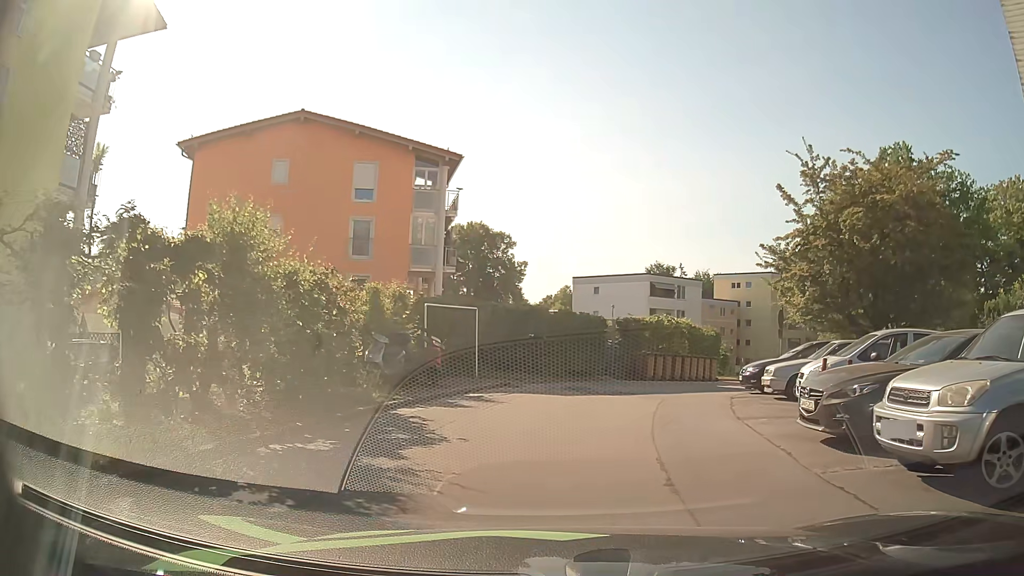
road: residential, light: Day
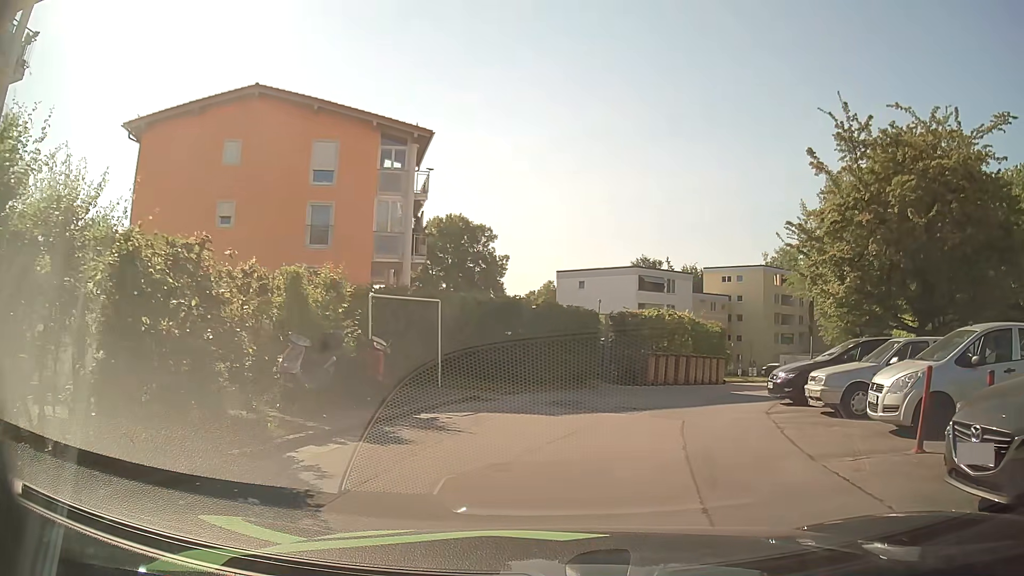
(0.0, +3.9) m; +1°
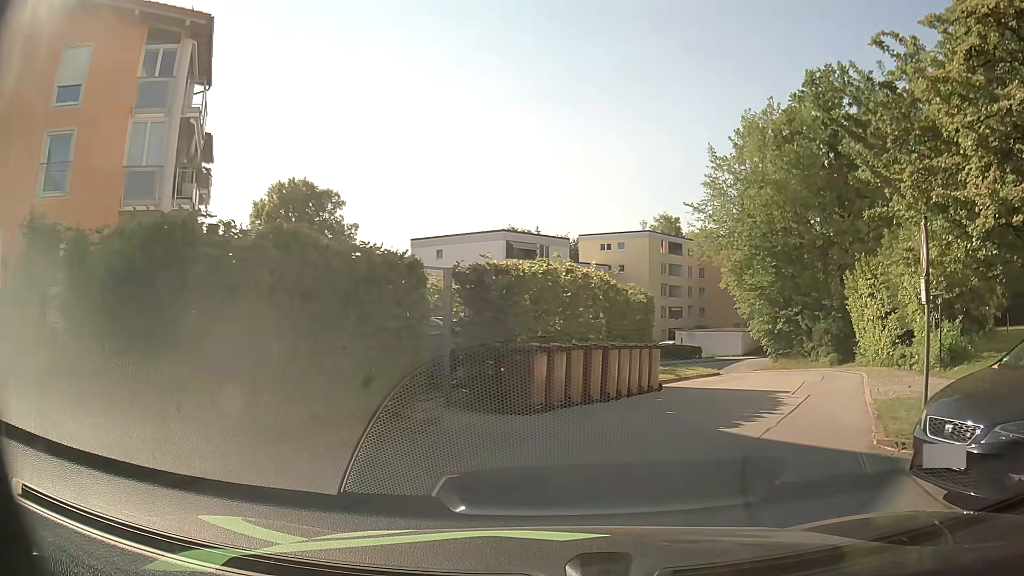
(+1.0, +10.9) m; +10°
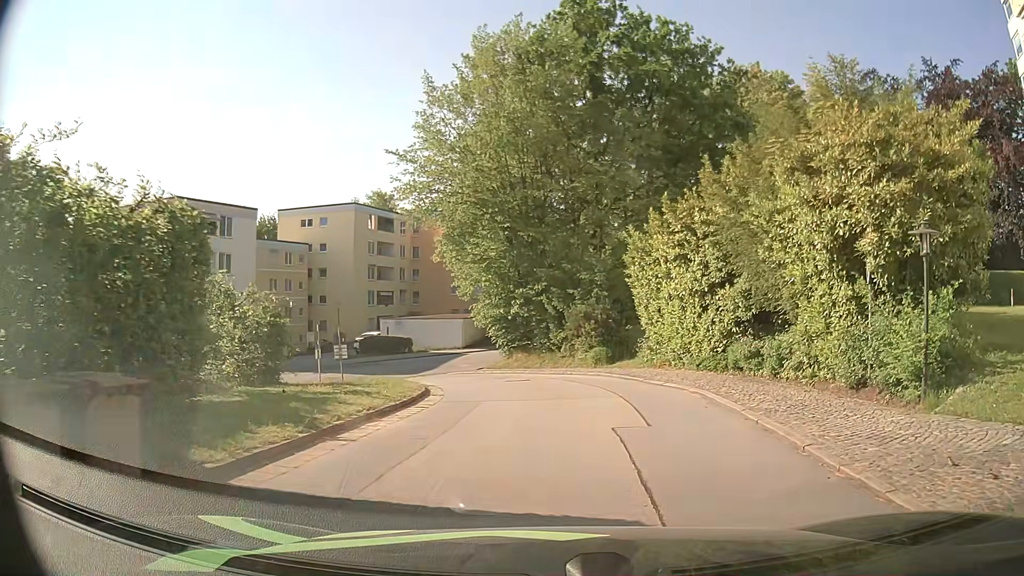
(+2.5, +11.3) m; +24°
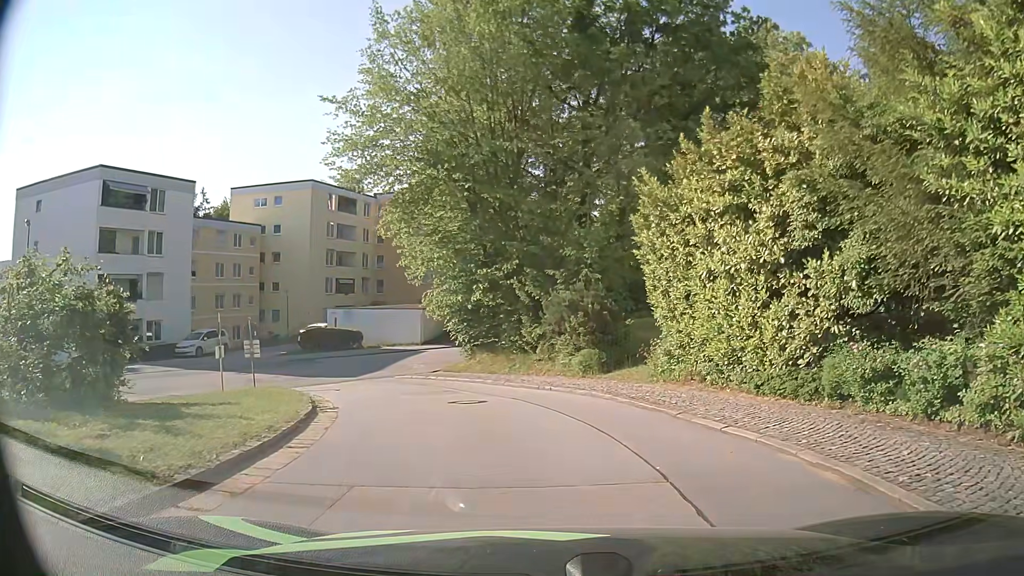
(+0.4, +7.4) m; +4°
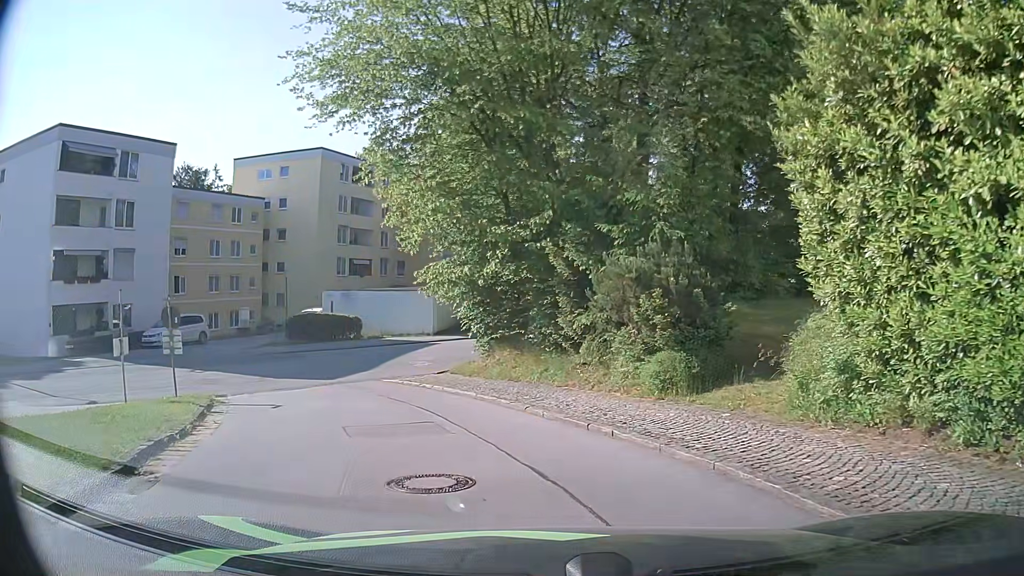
(-0.2, +7.7) m; -3°
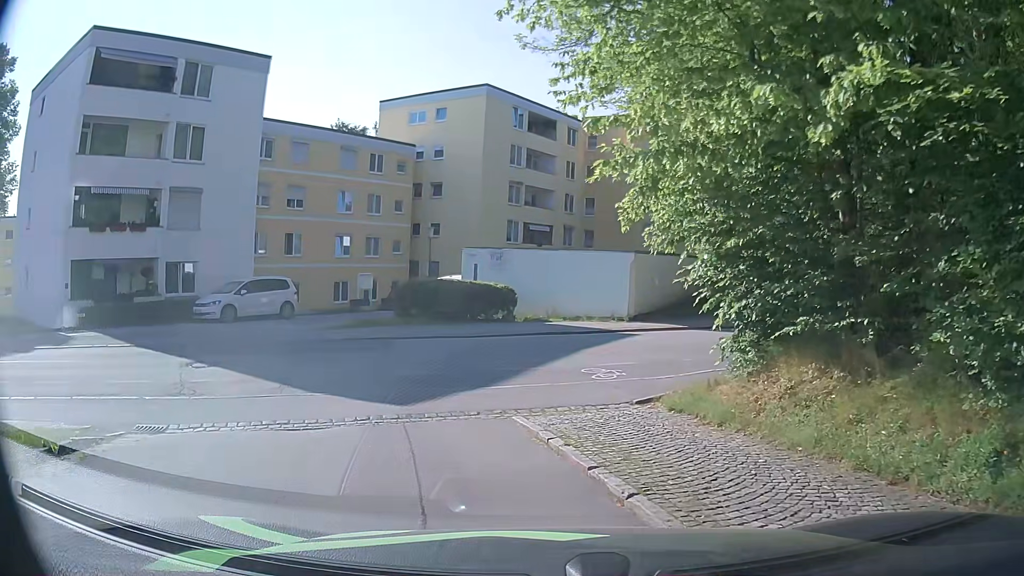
(-1.5, +11.5) m; -15°
